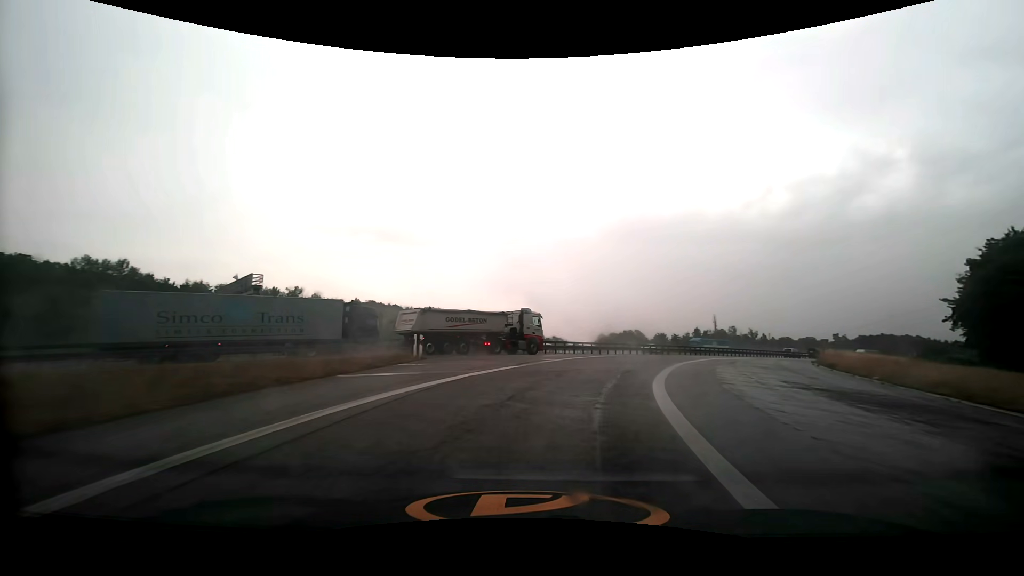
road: motorway_link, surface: asphalt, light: Day
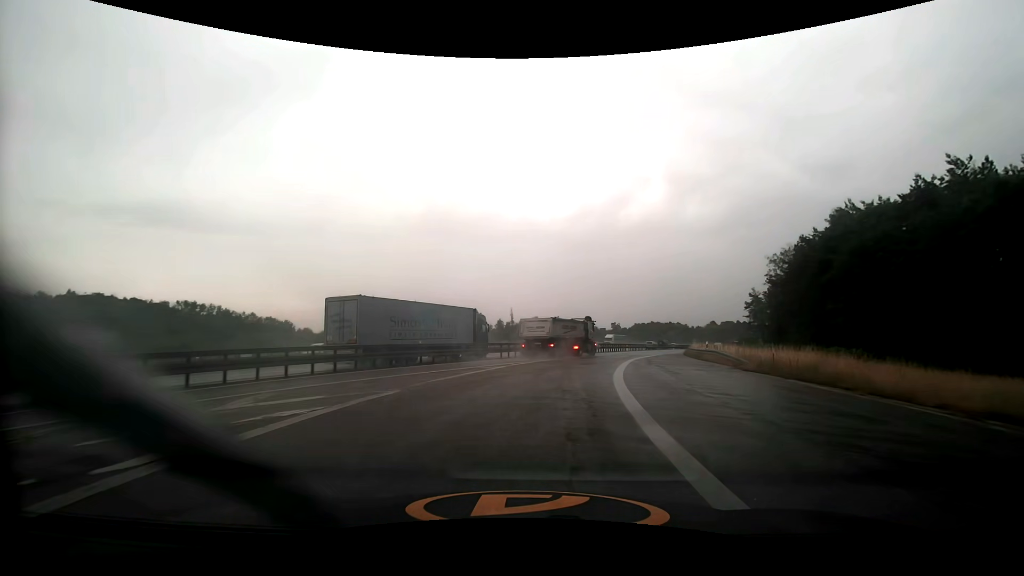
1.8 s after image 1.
(+5.5, +25.9) m; +22°
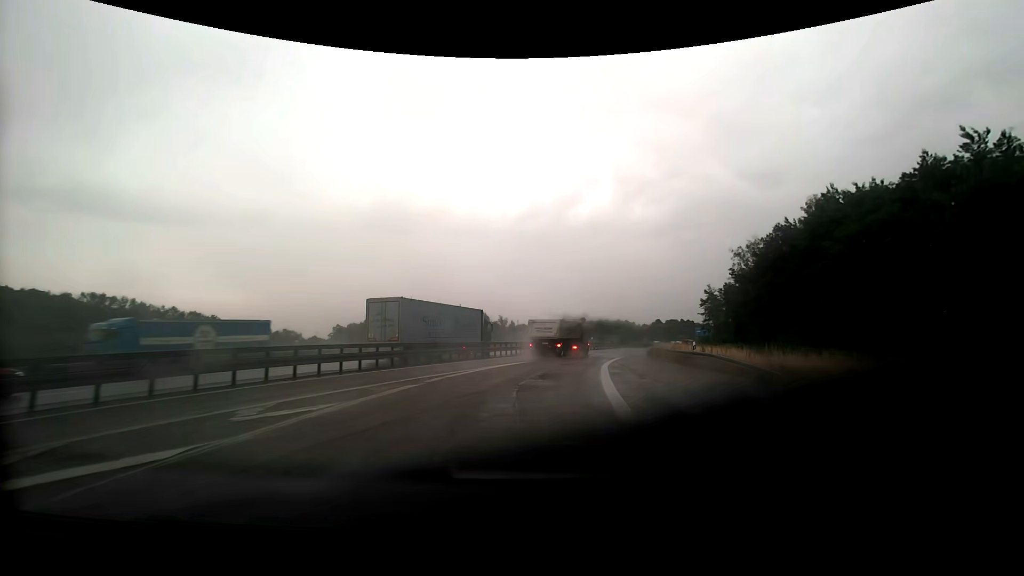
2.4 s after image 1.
(+0.5, +9.6) m; +6°
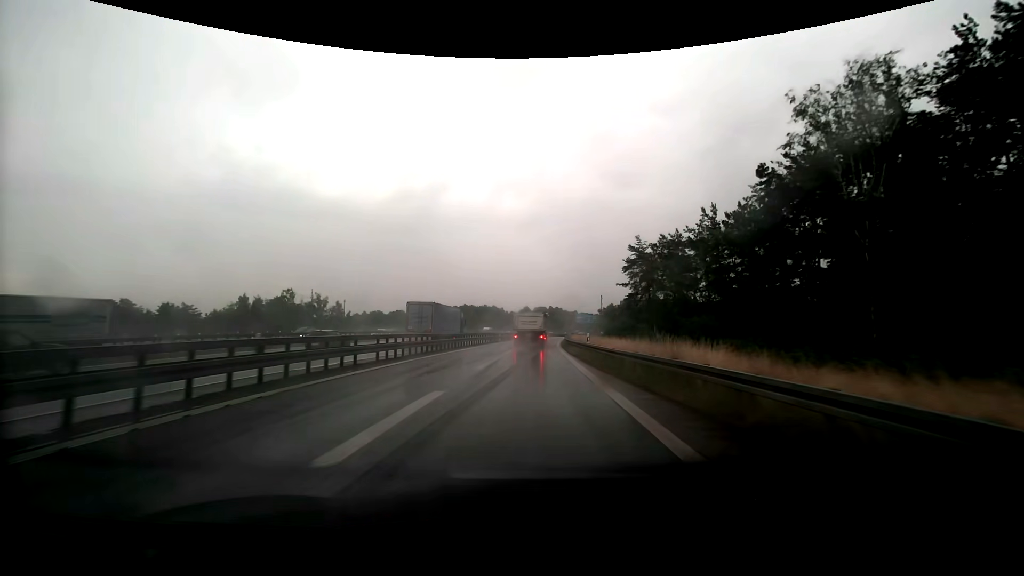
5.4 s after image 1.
(+9.4, +53.4) m; +16°
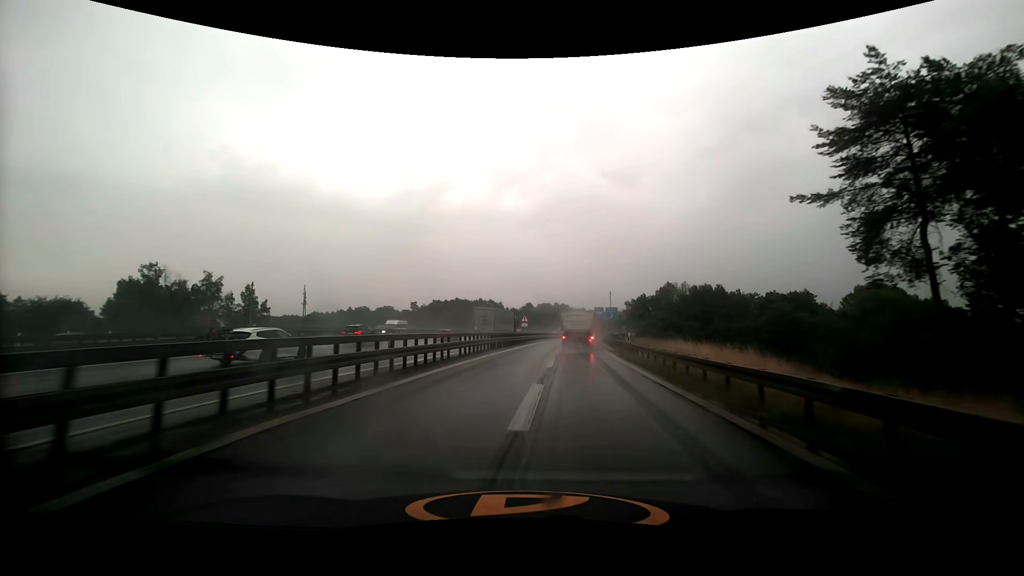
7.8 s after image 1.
(0.0, +46.4) m; 0°
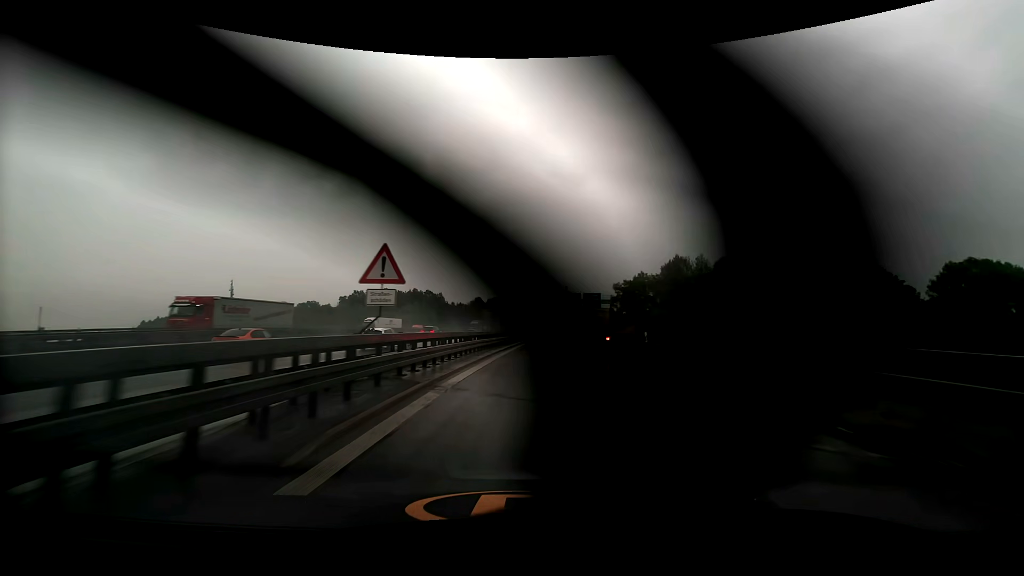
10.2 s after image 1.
(+1.9, +48.4) m; +5°
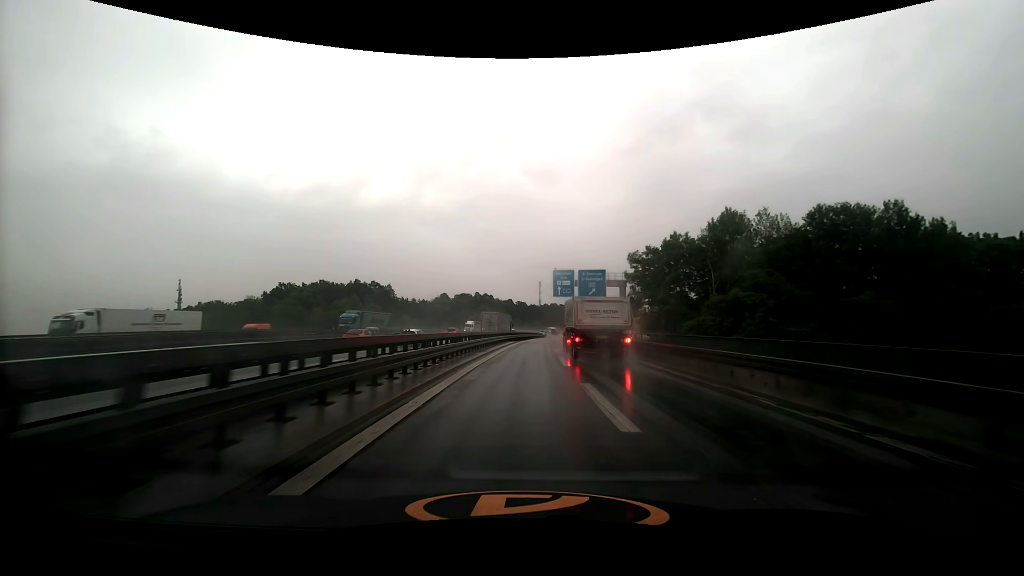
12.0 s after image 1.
(+1.1, +36.1) m; +3°
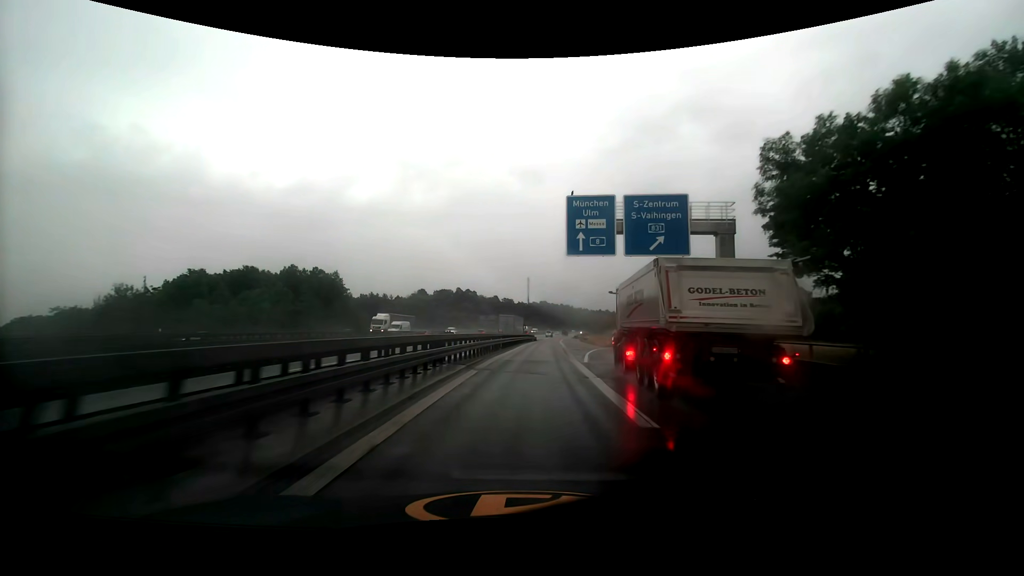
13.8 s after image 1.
(+0.5, +35.7) m; +1°
(0, +10) (0, +20) (+1, +30) (+1, +40) (+2, +50) (+2, +60) (+3, +70) (+4, +80) (+5, +90) (+5, +100) m
